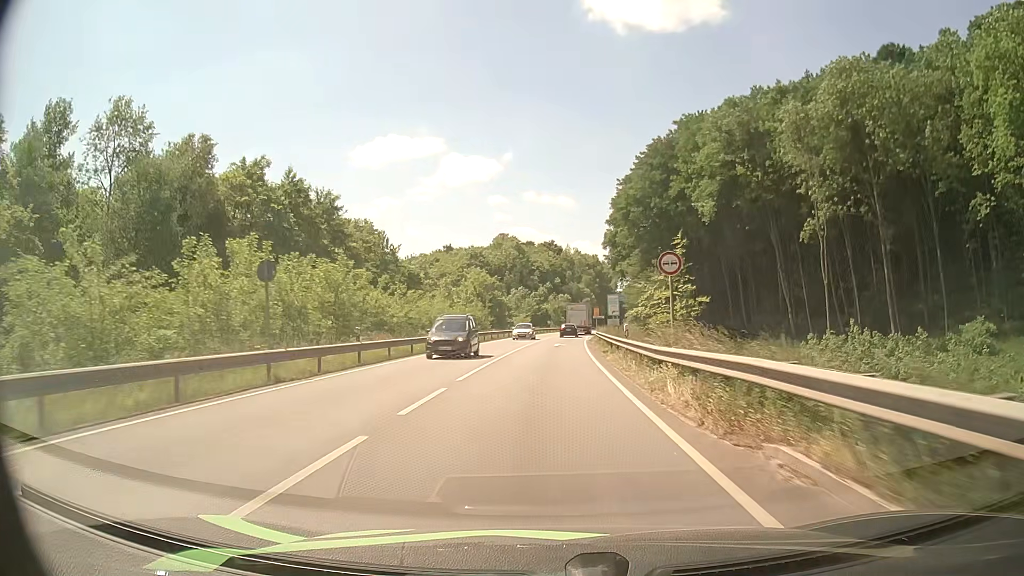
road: primary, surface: asphalt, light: Day
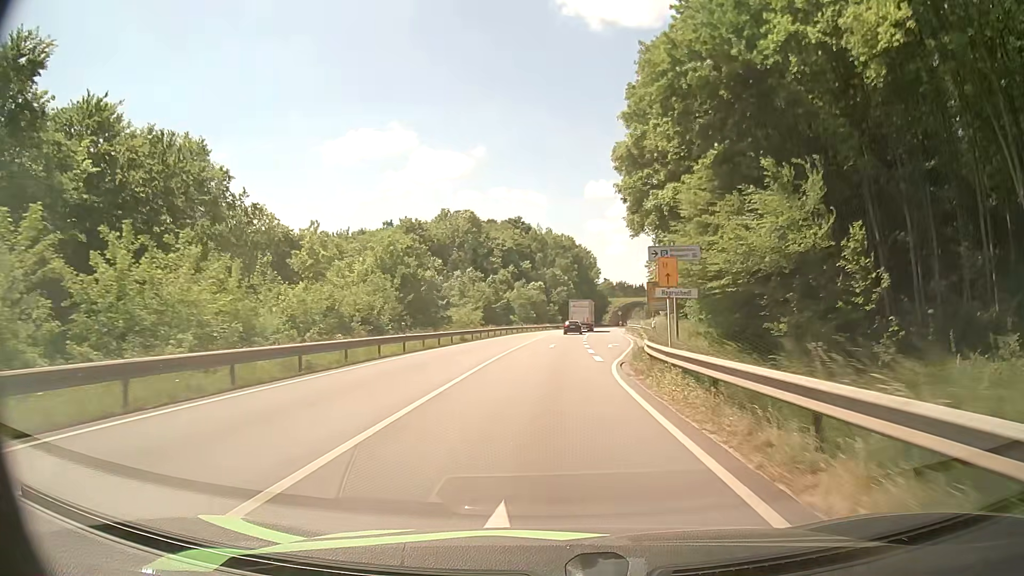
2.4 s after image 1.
(+0.6, +41.6) m; +2°
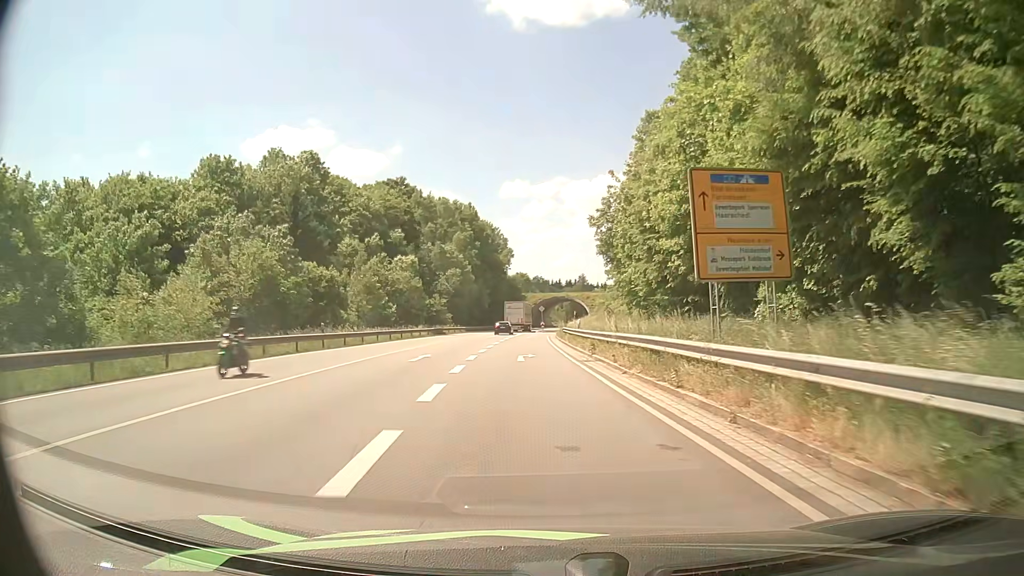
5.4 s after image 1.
(+3.5, +47.4) m; +7°
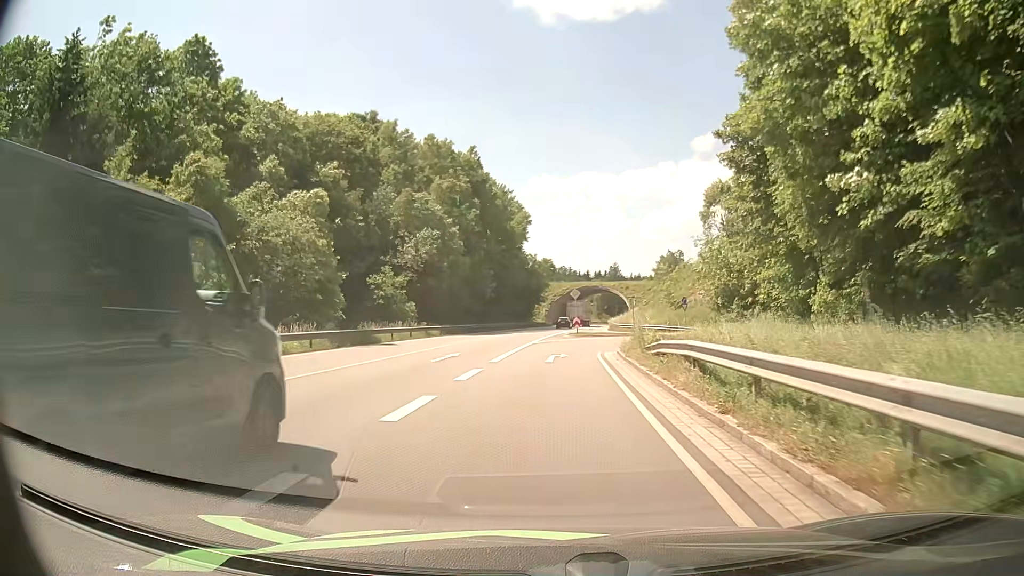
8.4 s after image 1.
(-0.9, +38.2) m; -2°
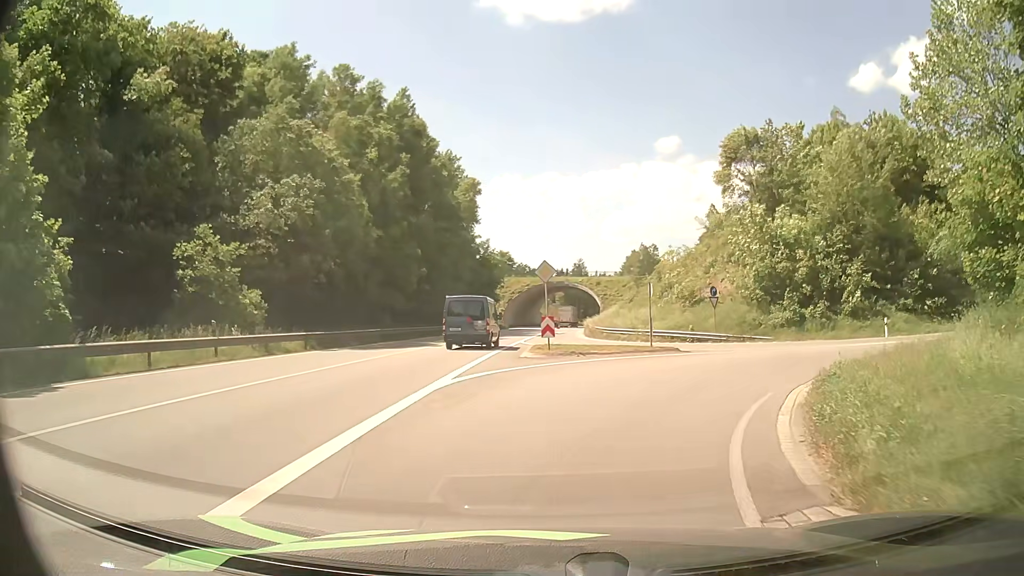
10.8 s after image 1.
(+0.5, +22.3) m; +3°
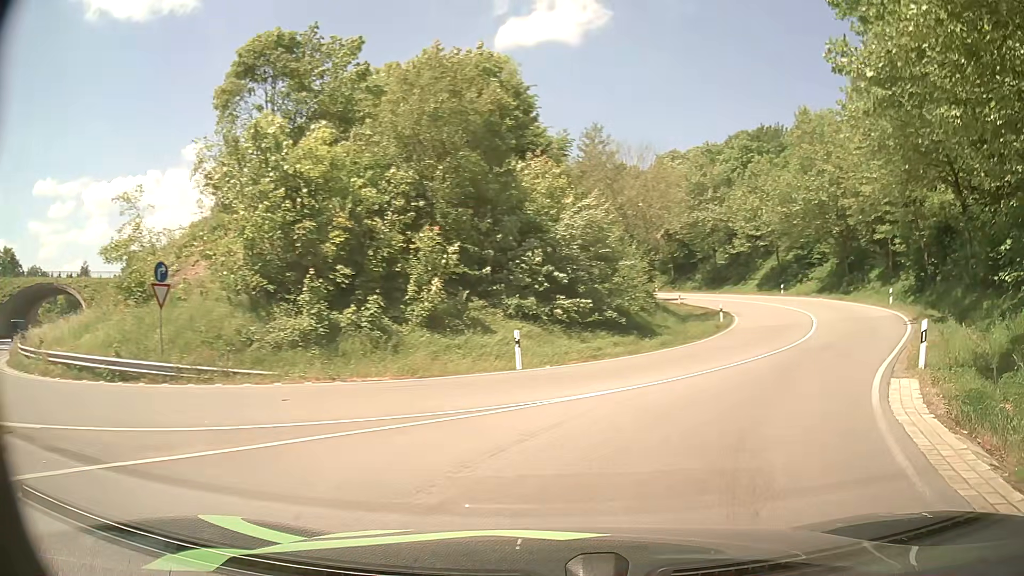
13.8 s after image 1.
(+5.2, +19.2) m; +42°
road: primary_link
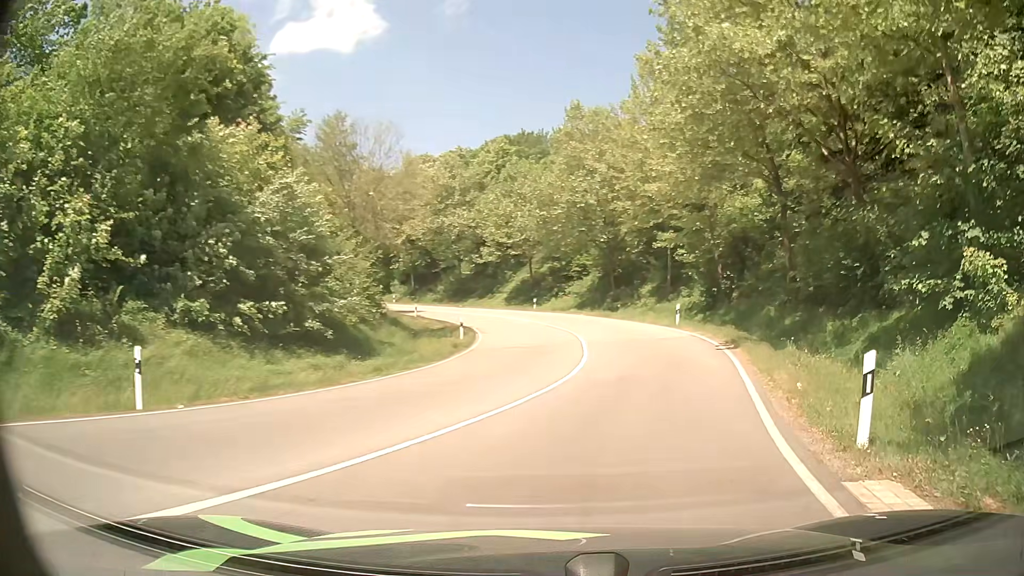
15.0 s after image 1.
(+1.4, +7.2) m; +21°
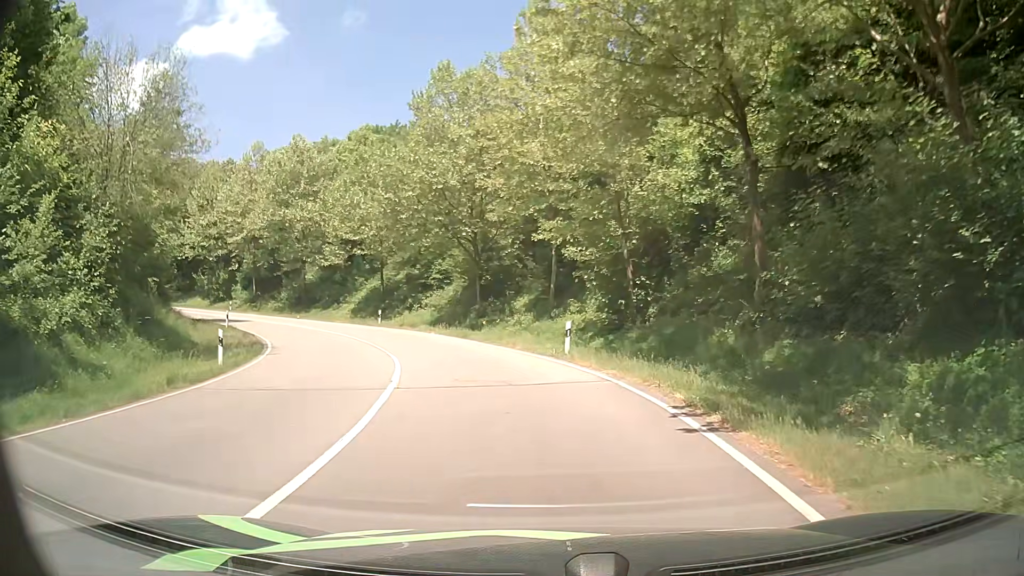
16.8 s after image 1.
(+1.9, +12.3) m; +12°
(-1, +10) (-2, +20) (-6, +29) (-11, +38) (-17, +46) (-24, +52) (-33, +57) (-42, +61) (-52, +63) (-62, +64) m
